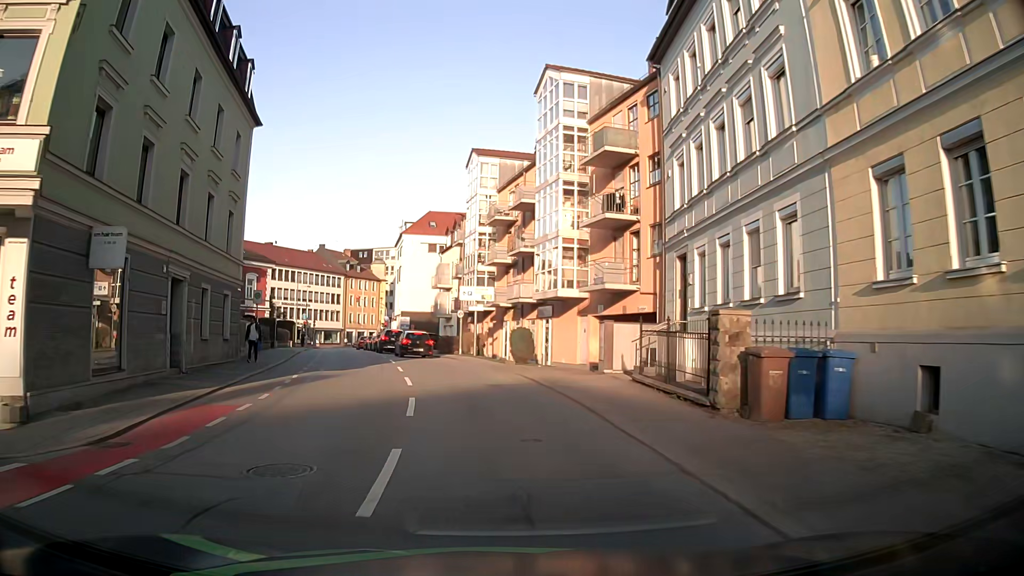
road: tertiary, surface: asphalt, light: Day
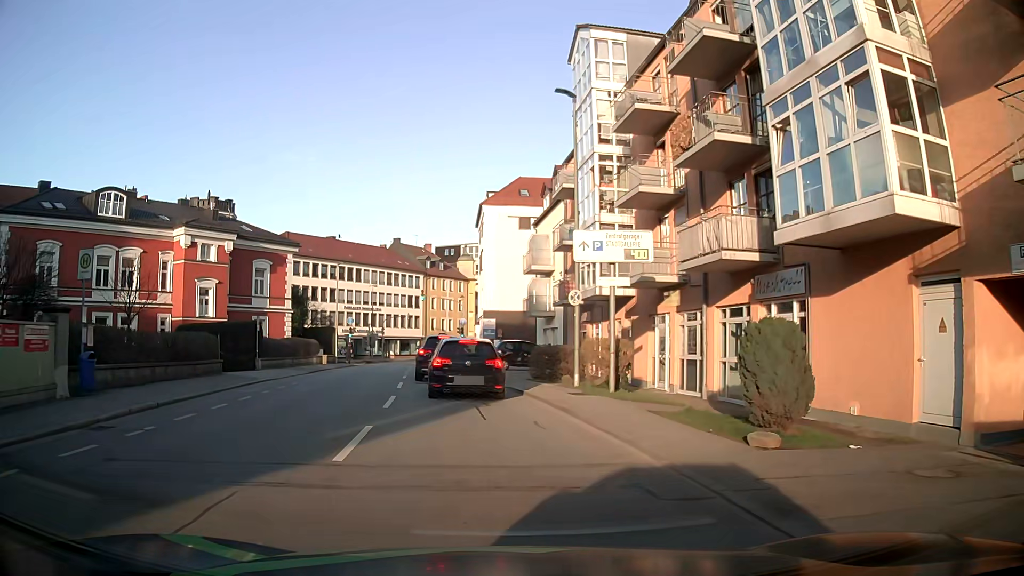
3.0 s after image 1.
(-1.3, +21.2) m; -10°
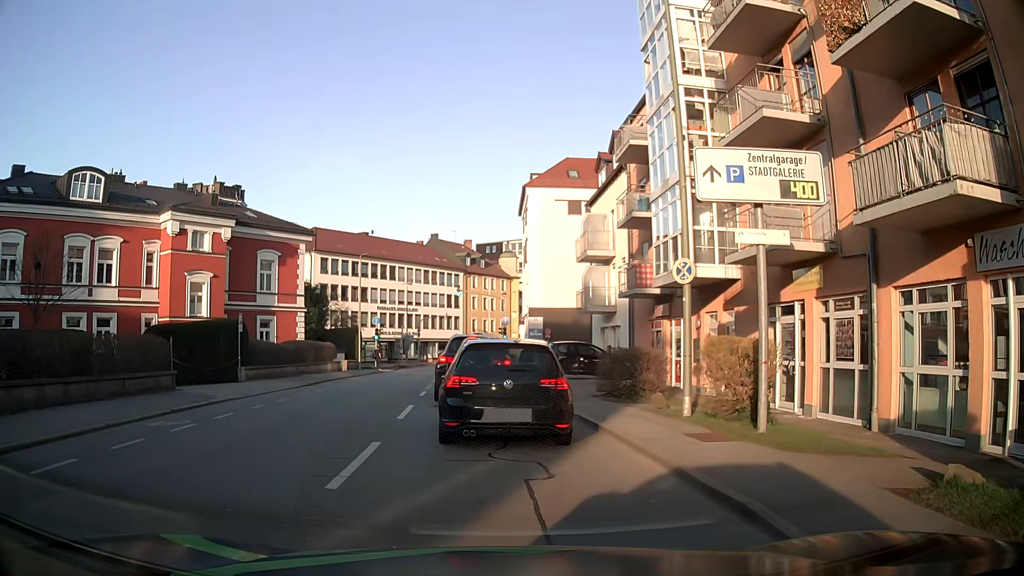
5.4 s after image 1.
(0.0, +6.9) m; -2°
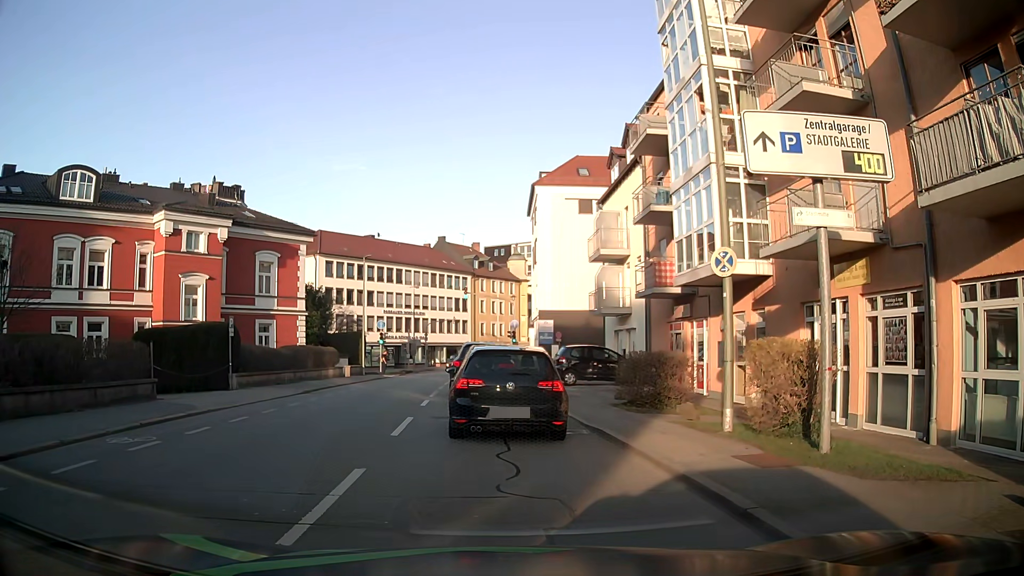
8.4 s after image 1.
(0.0, +1.6) m; 0°
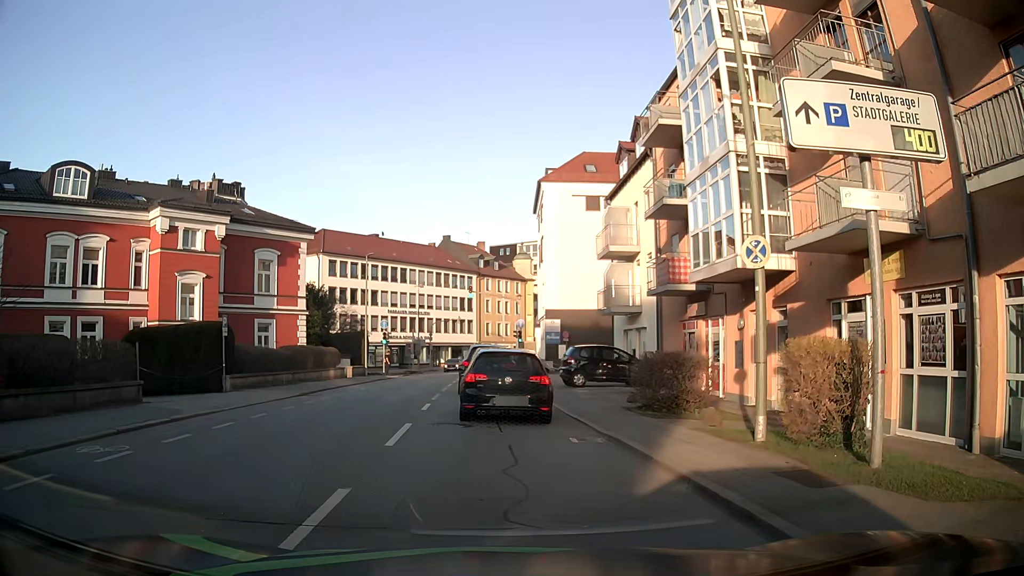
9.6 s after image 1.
(0.0, +1.1) m; 0°
